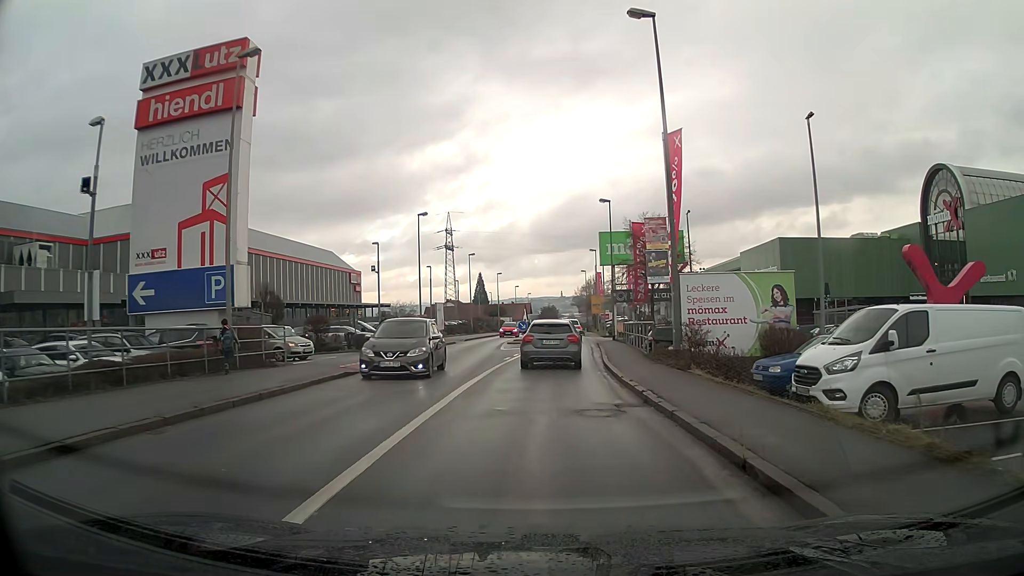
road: tertiary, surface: asphalt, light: Day
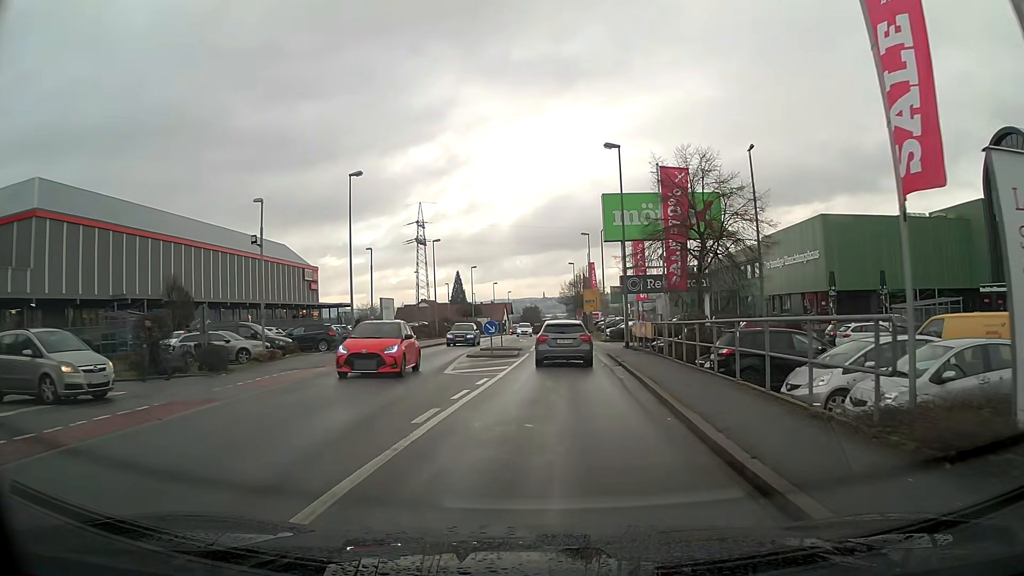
(+0.2, +15.7) m; +1°
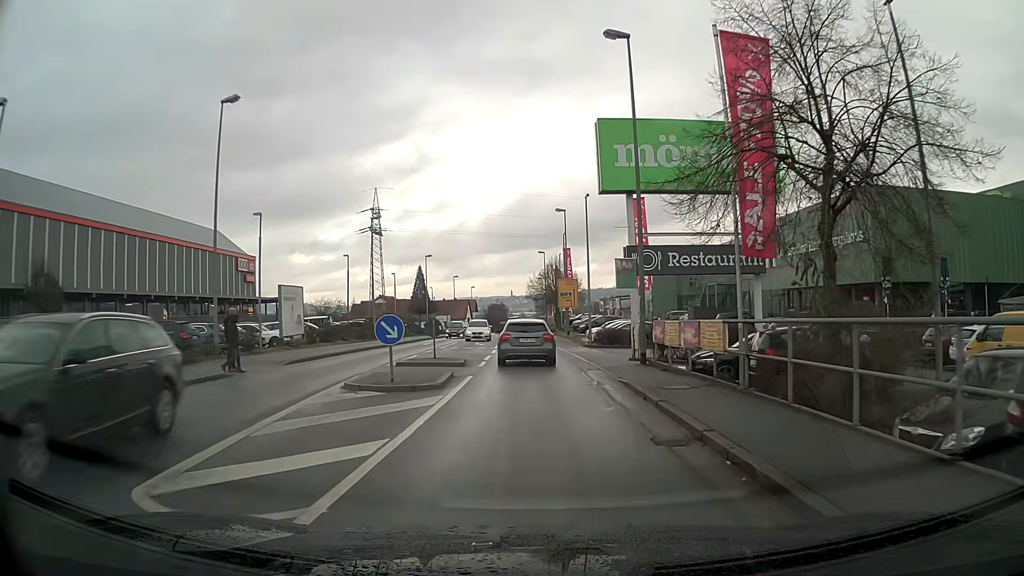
(+0.5, +13.8) m; +3°
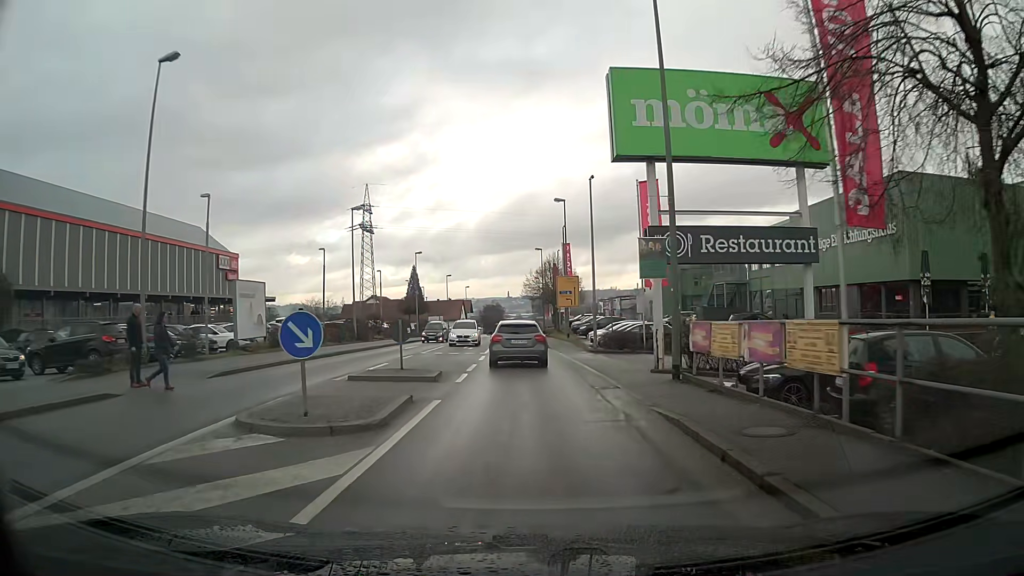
(0.0, +5.1) m; 0°
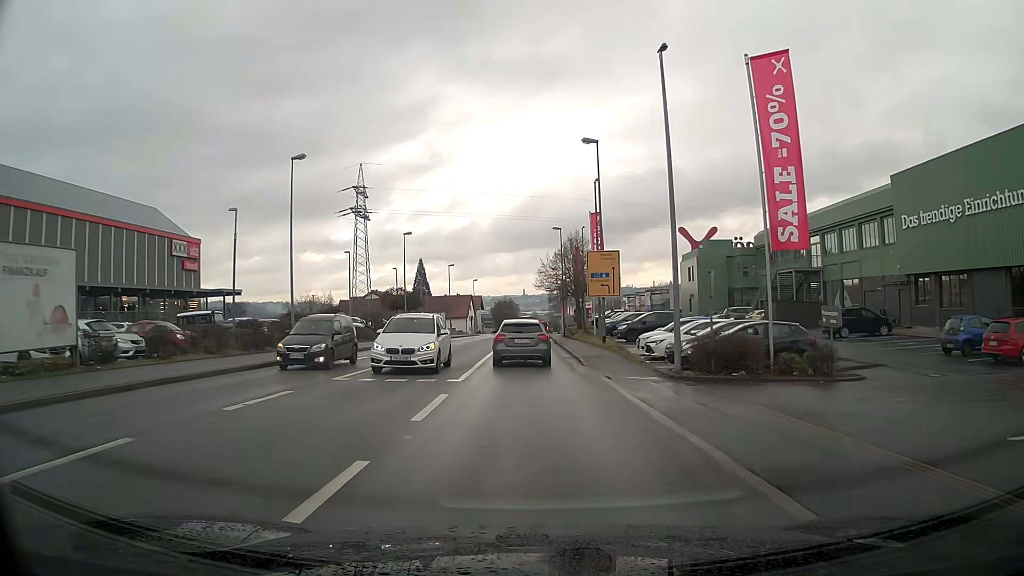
(-0.2, +15.9) m; -1°
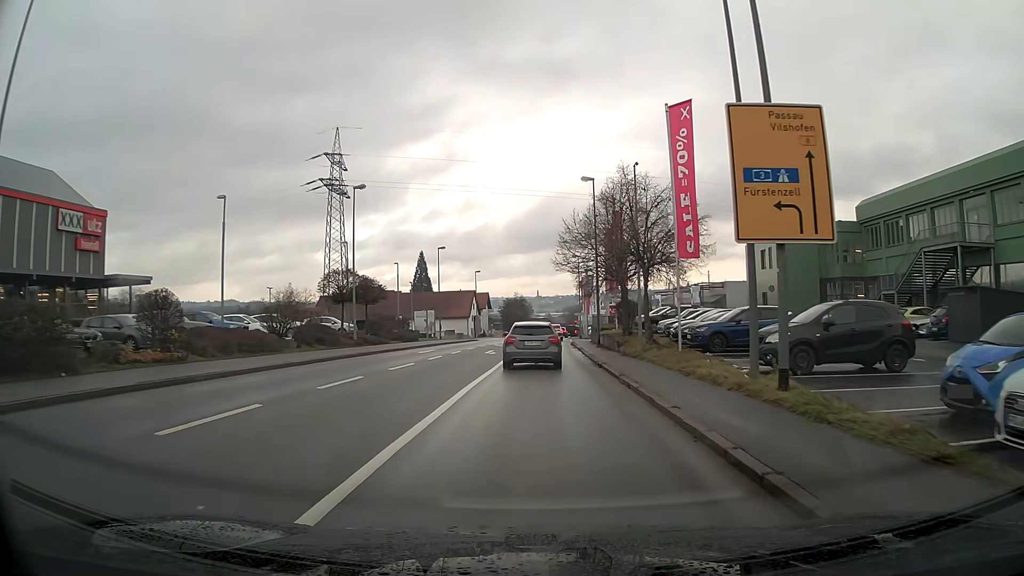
(-0.2, +22.7) m; -1°
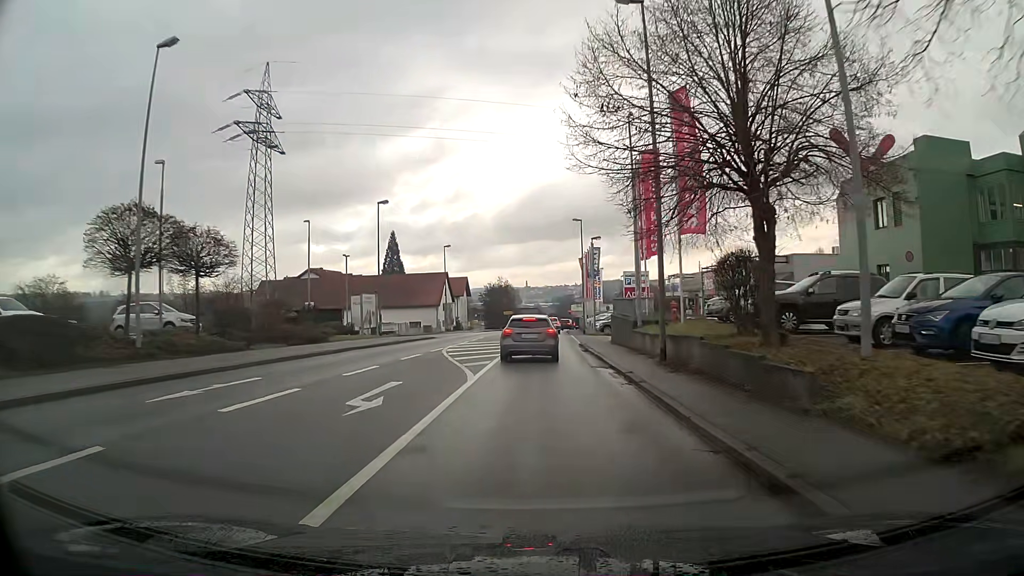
(+0.1, +23.2) m; +1°
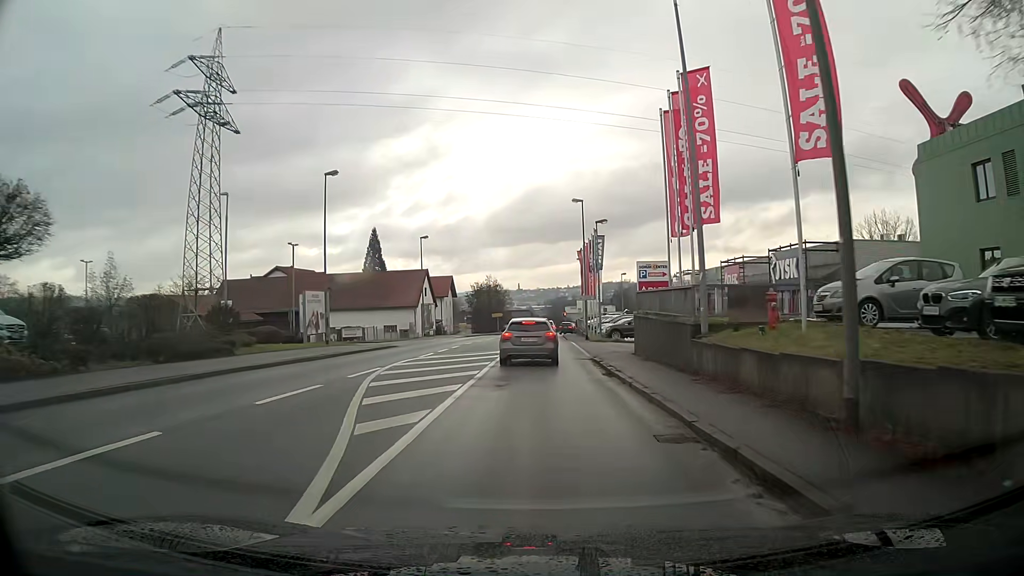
(+0.1, +11.0) m; +1°
